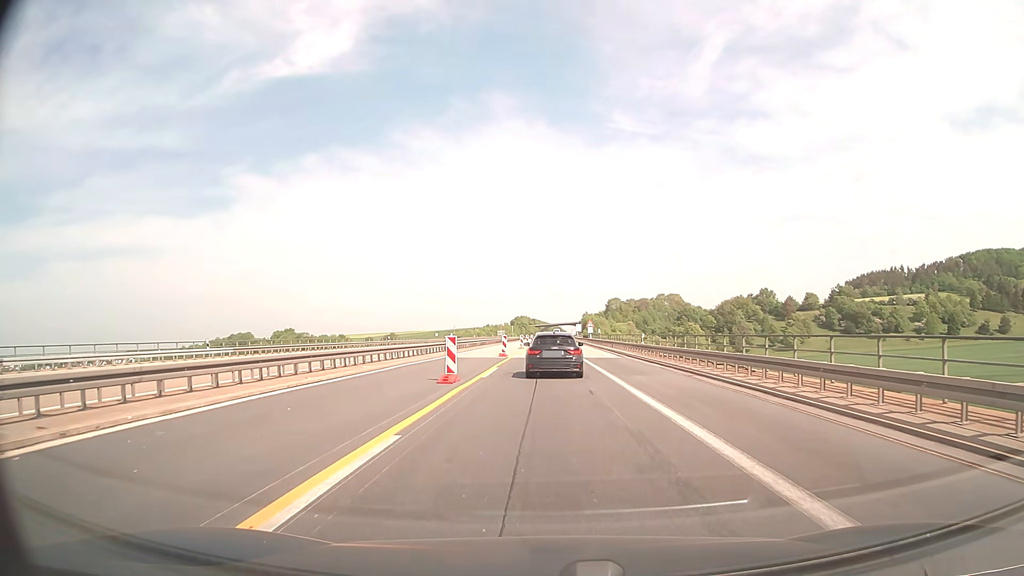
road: motorway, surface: concrete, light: Day
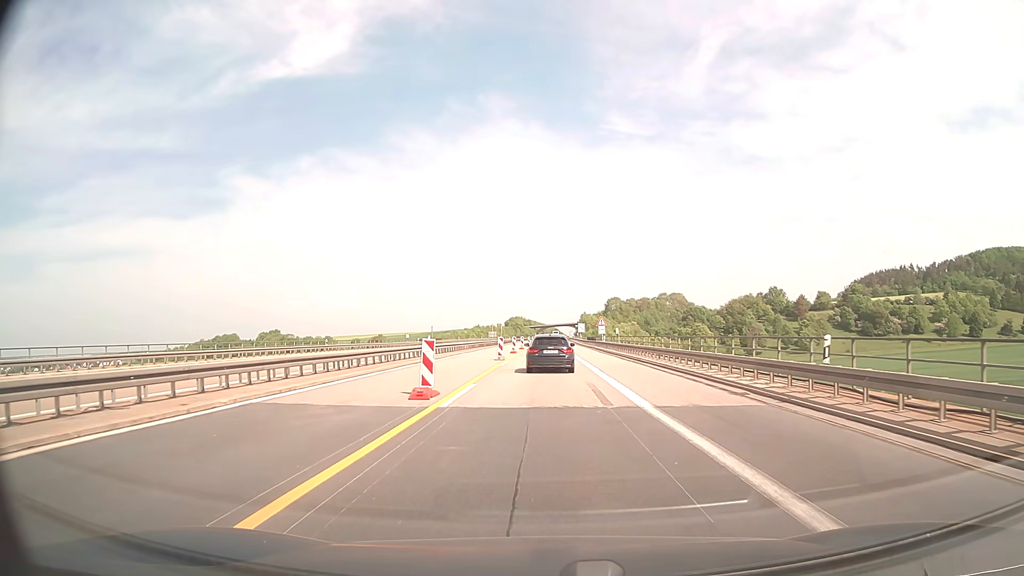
(+0.1, +26.4) m; 0°
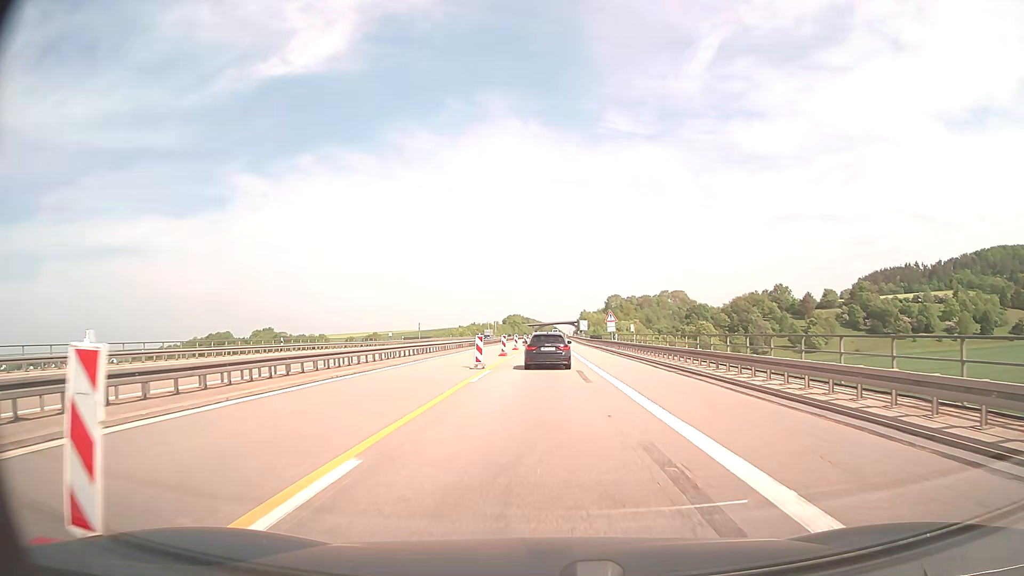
(0.0, +11.9) m; 0°
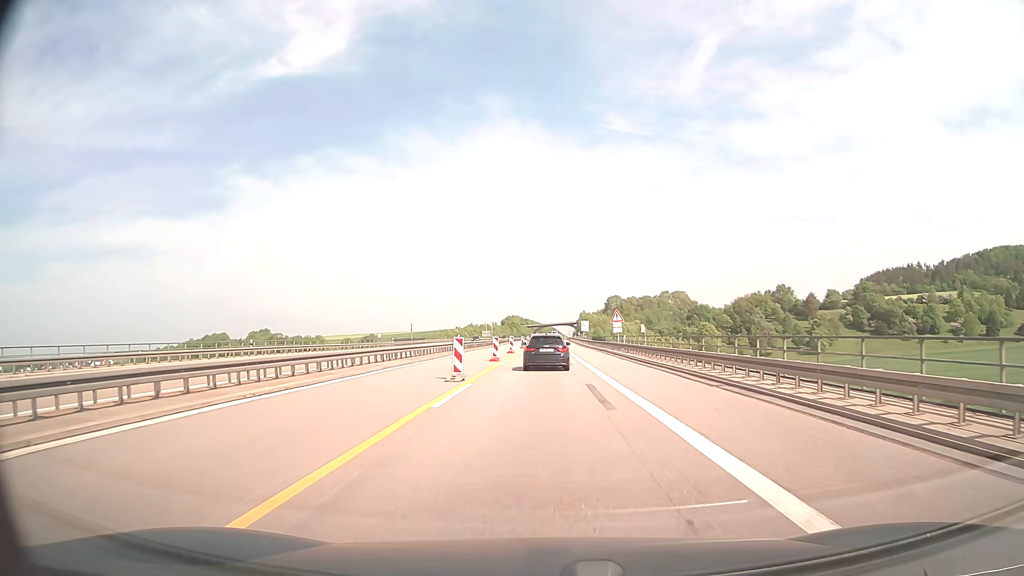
(0.0, +6.2) m; 0°
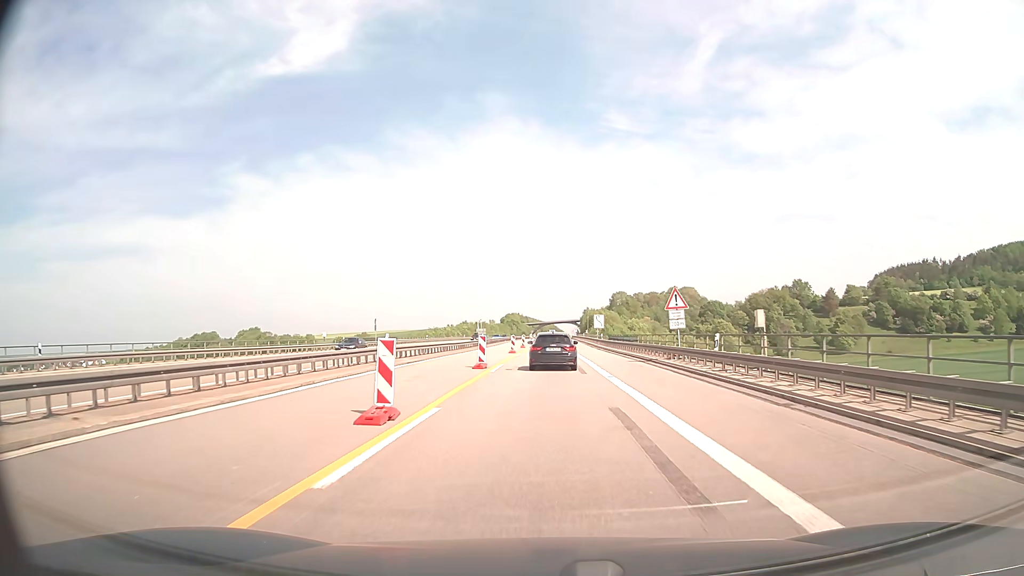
(+0.1, +25.0) m; 0°
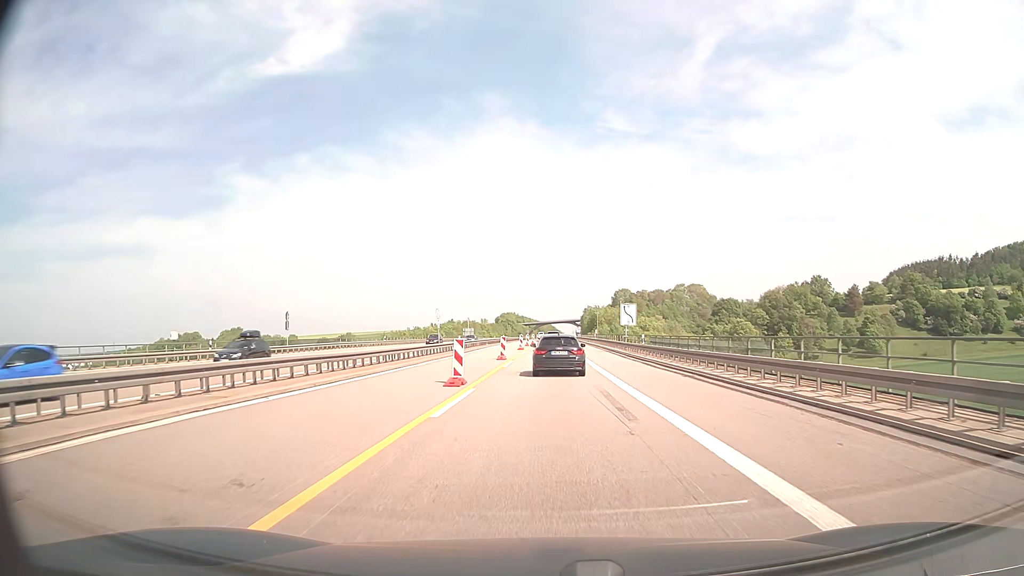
(0.0, +30.4) m; 0°
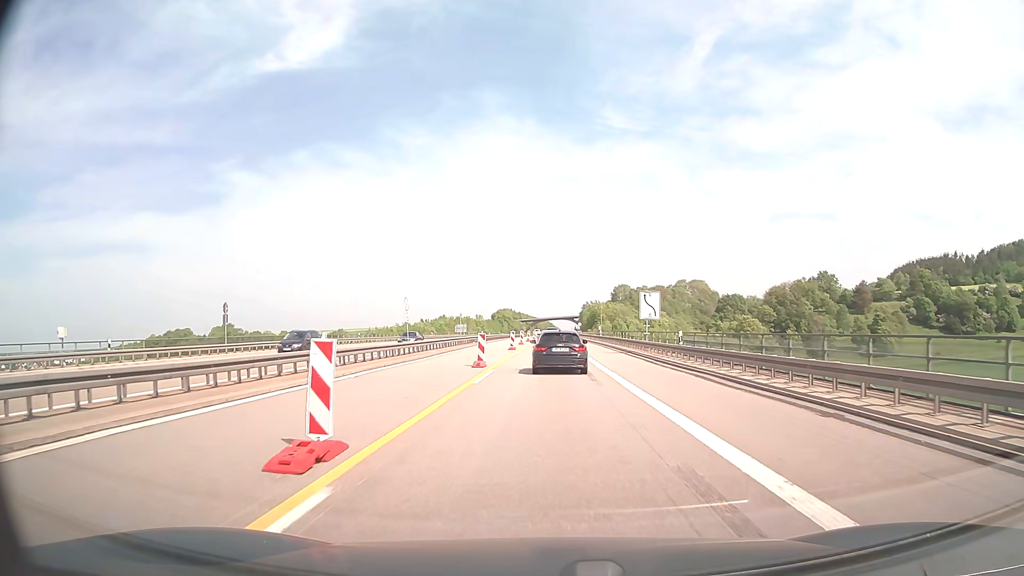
(0.0, +11.6) m; 0°
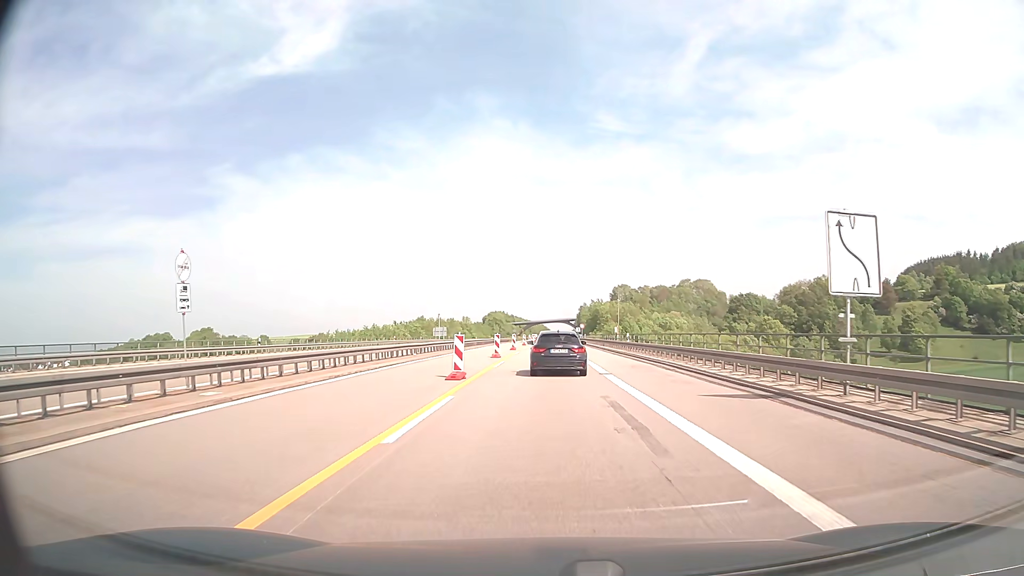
(+0.1, +27.4) m; 0°
(0, +10) (0, +20) (0, +30) (0, +40) (0, +50) (0, +60) (0, +70) (0, +80) (0, +90) (0, +100) m
